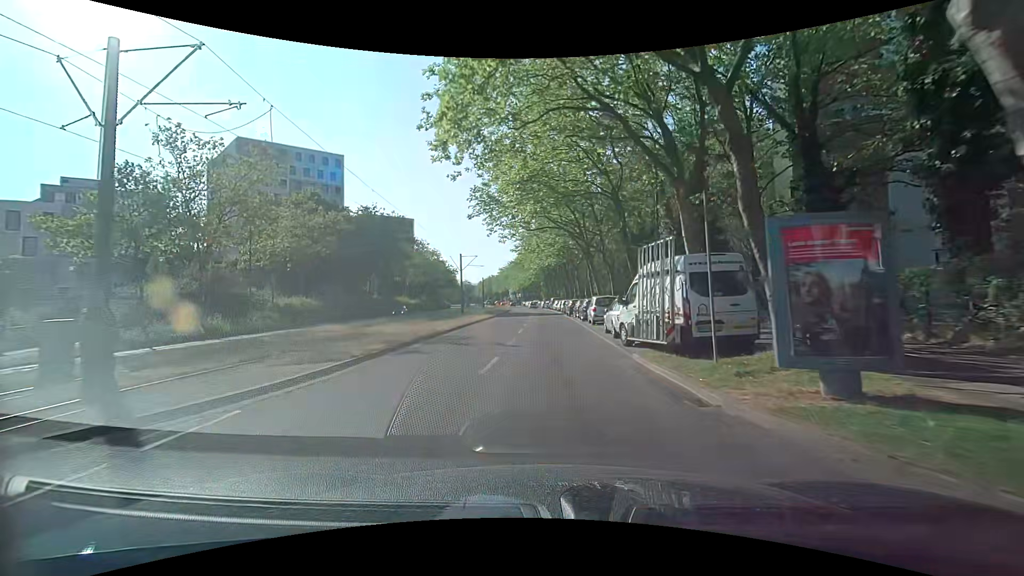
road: tertiary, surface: asphalt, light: Day
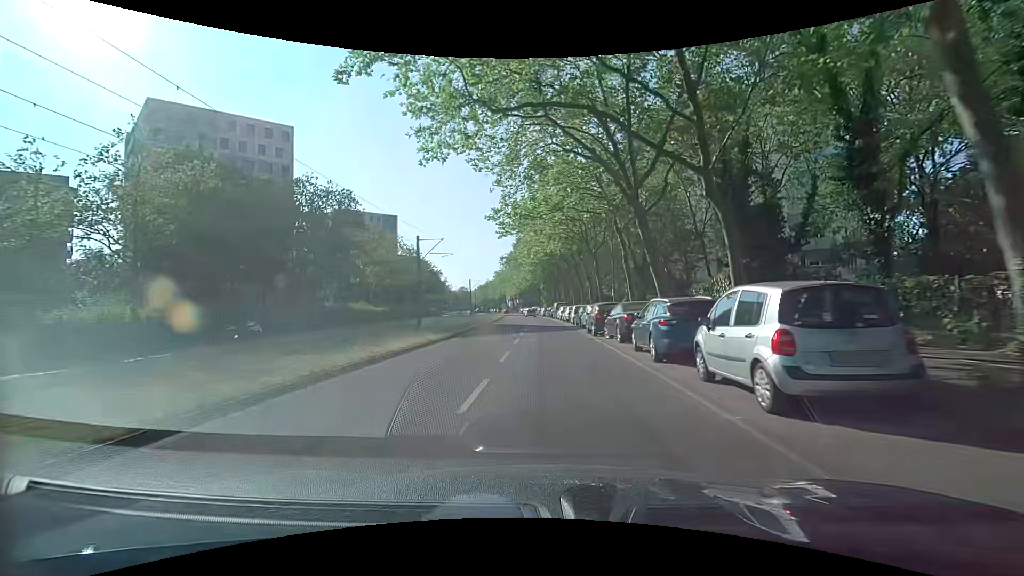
(-0.3, +21.0) m; -2°
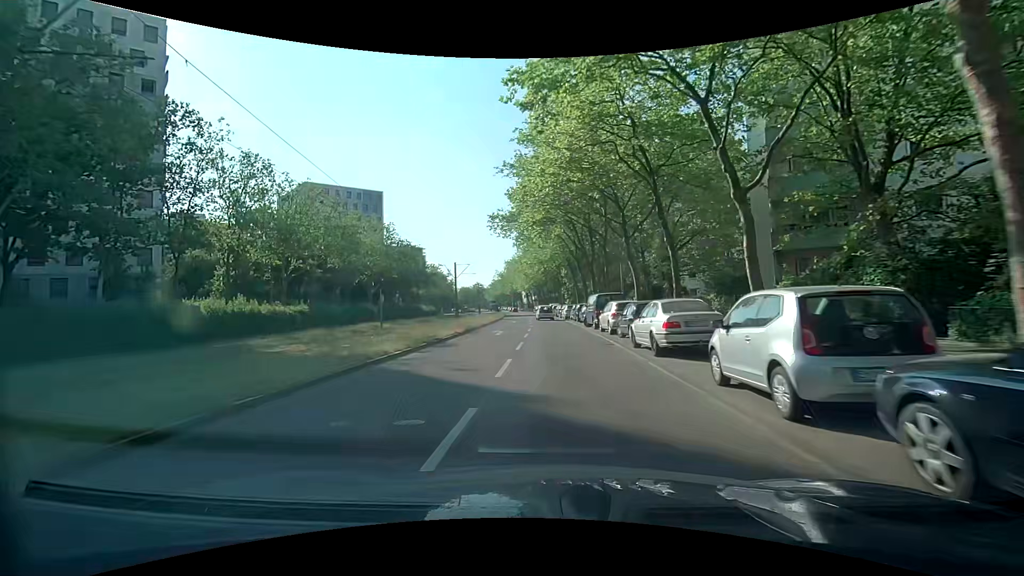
(+0.4, +32.5) m; -1°
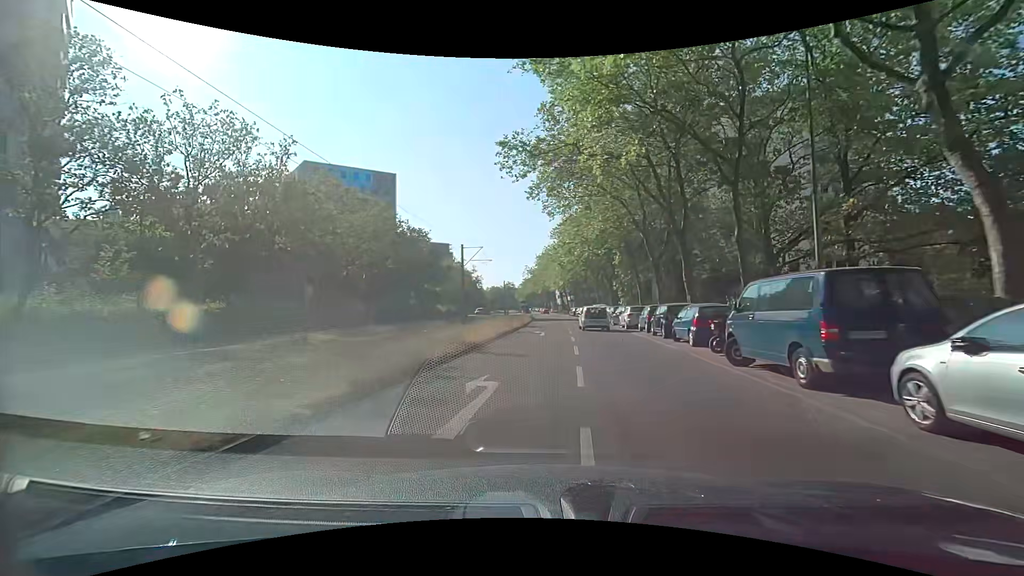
(-0.8, +19.0) m; -3°
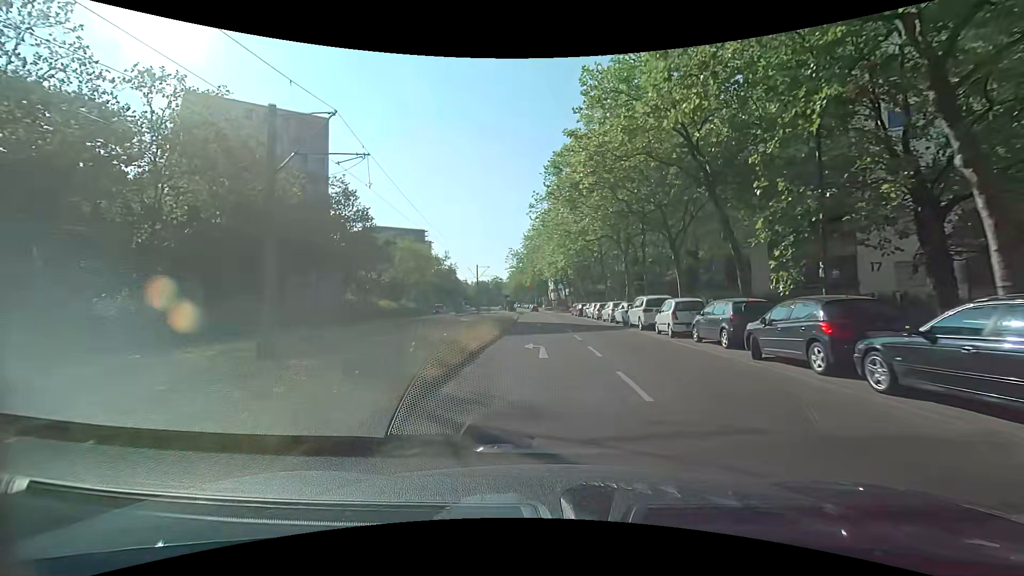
(-0.1, +31.4) m; +1°
